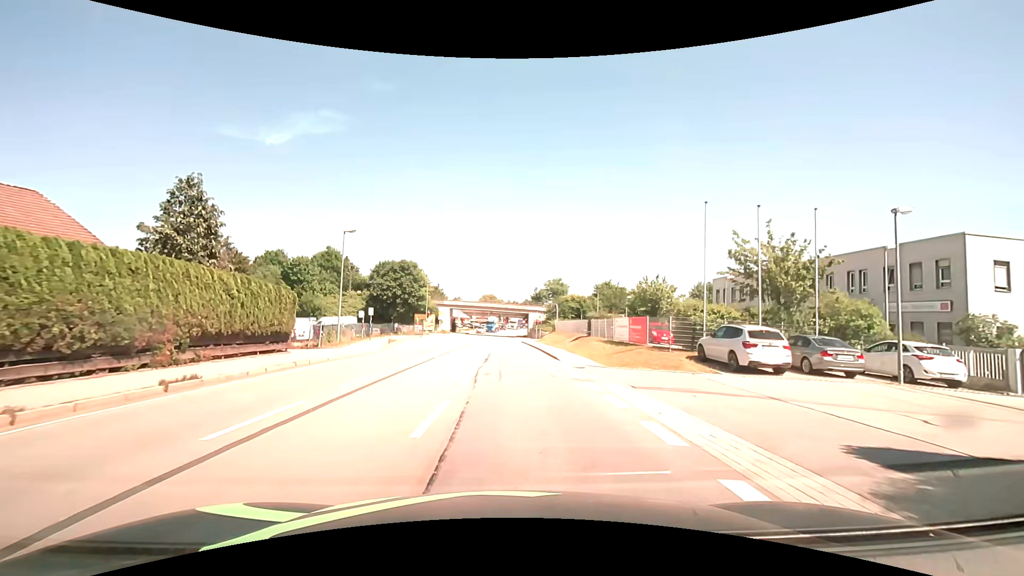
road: primary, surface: asphalt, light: Day
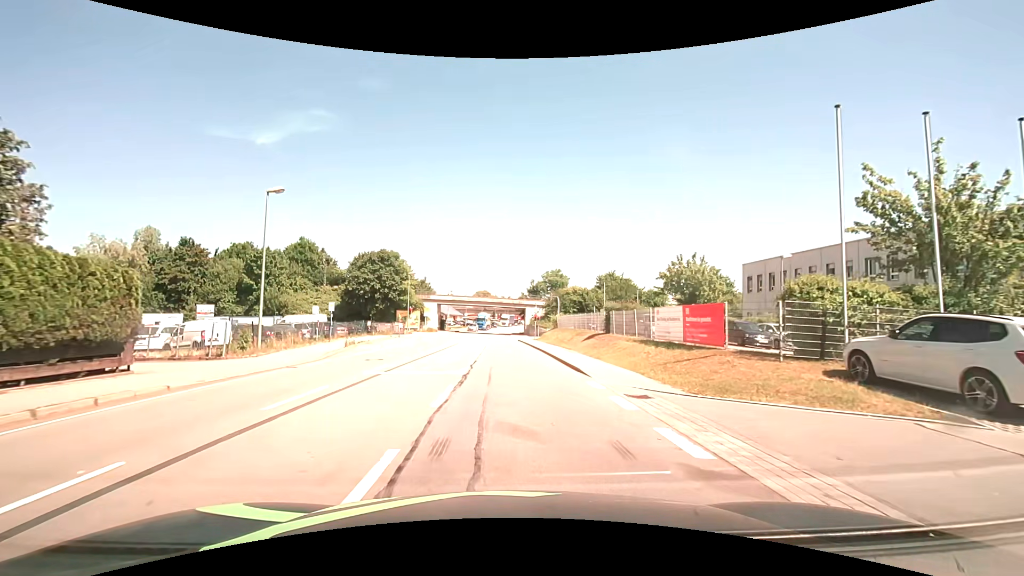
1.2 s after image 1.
(+0.1, +9.8) m; 0°
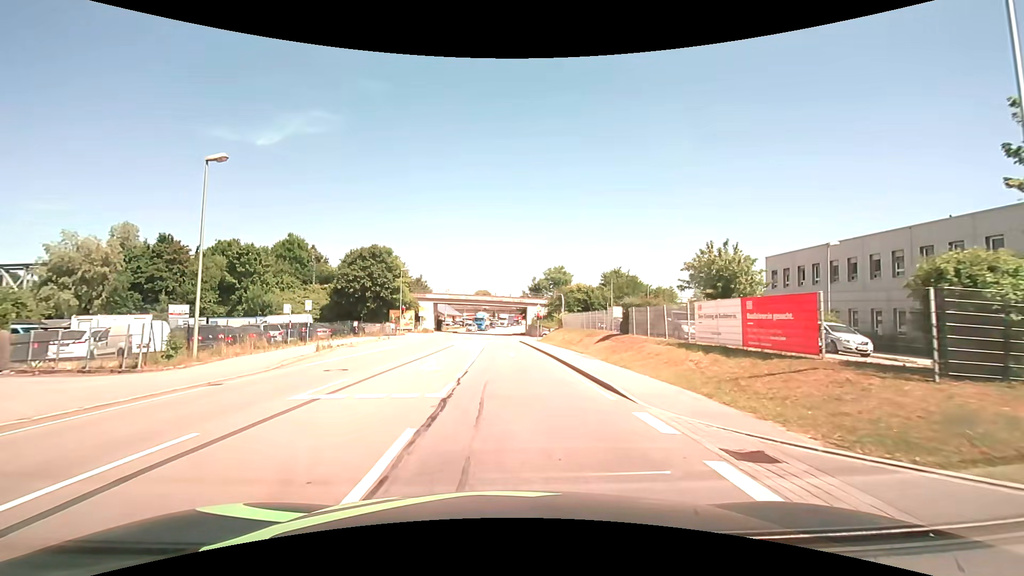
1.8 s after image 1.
(0.0, +4.8) m; 0°
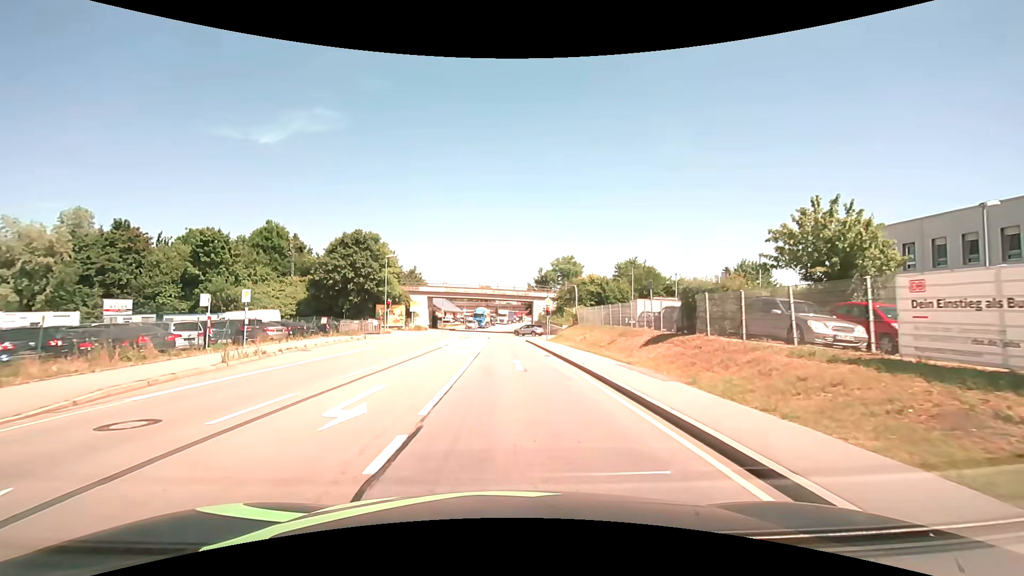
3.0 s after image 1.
(0.0, +9.1) m; 0°
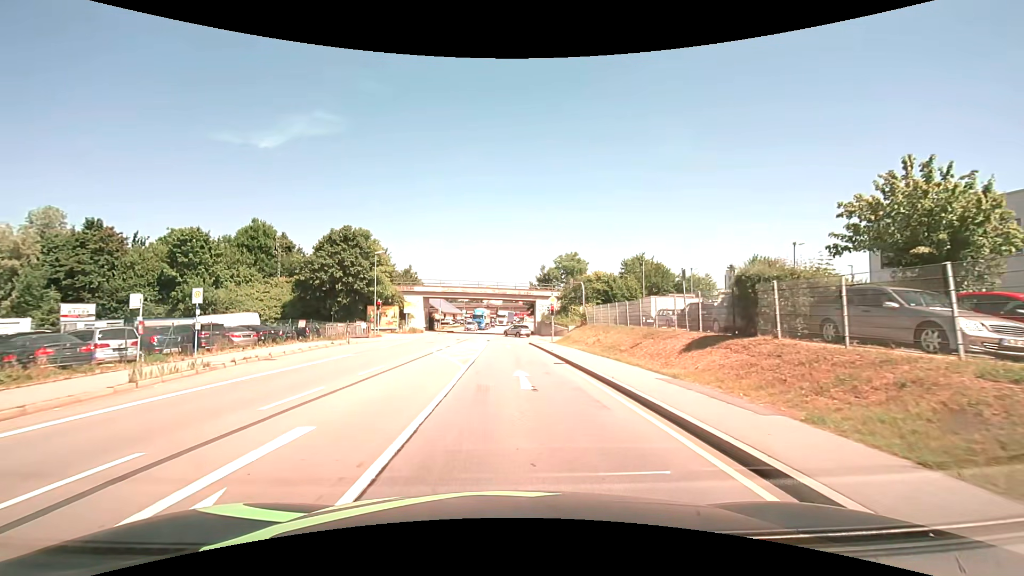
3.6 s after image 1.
(0.0, +4.3) m; 0°
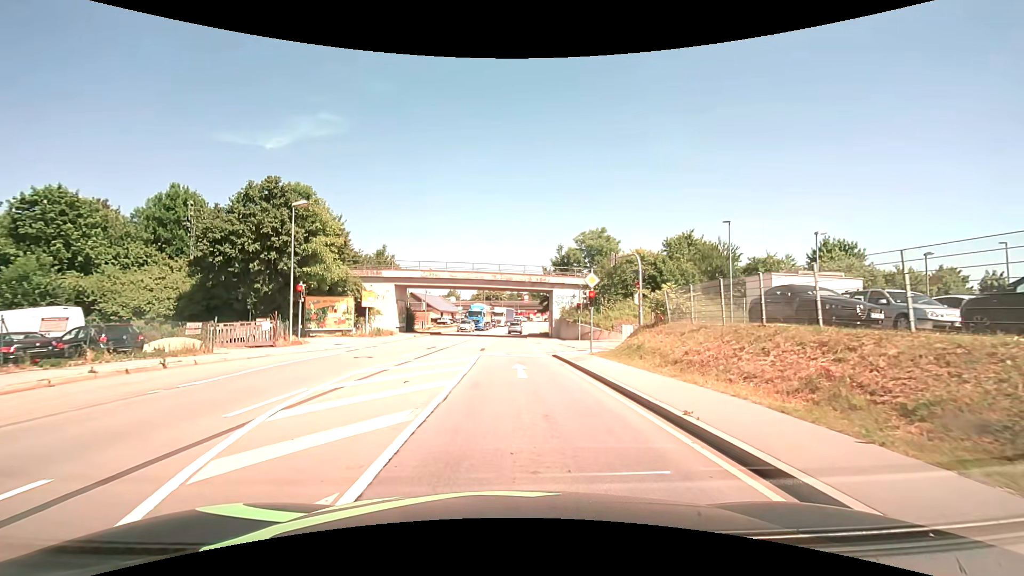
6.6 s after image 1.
(-0.2, +18.9) m; -1°
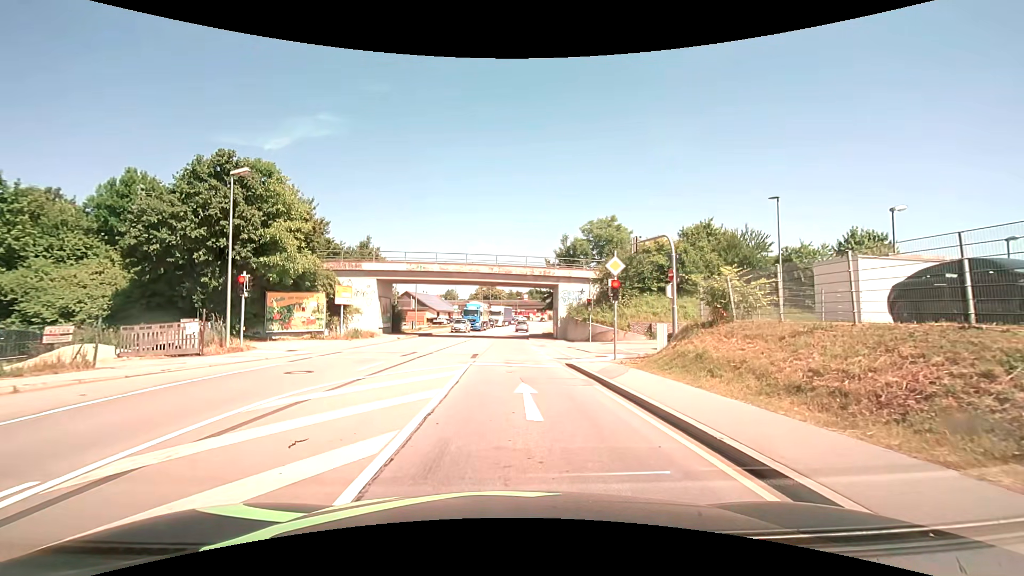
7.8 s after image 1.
(0.0, +6.0) m; 0°
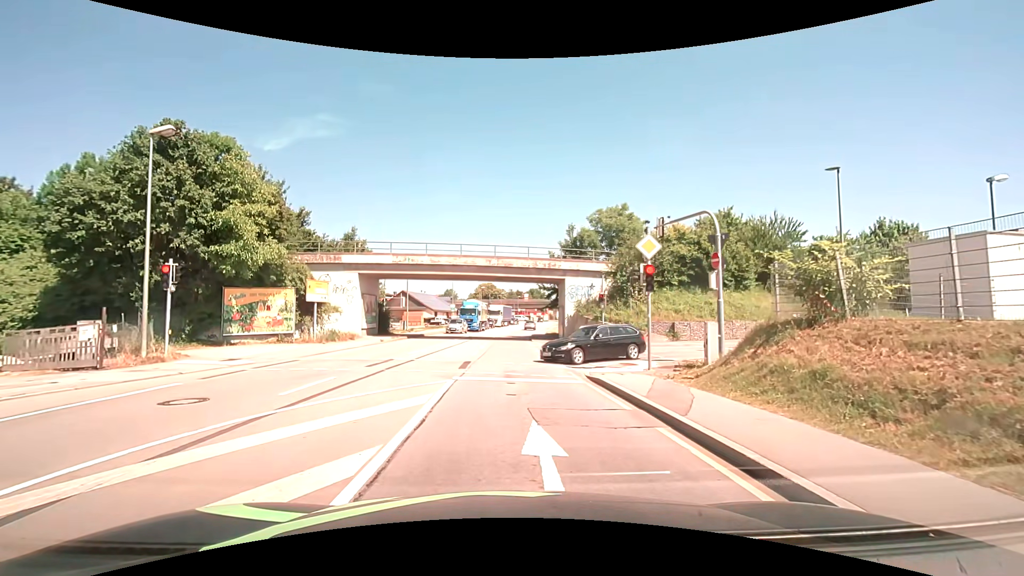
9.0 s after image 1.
(0.0, +4.9) m; 0°
